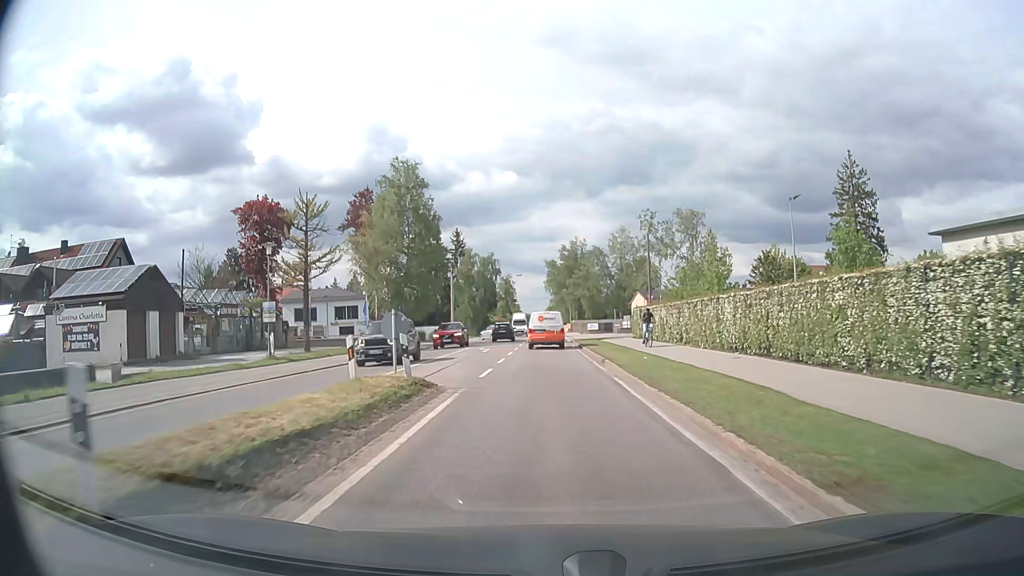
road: secondary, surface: asphalt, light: Day
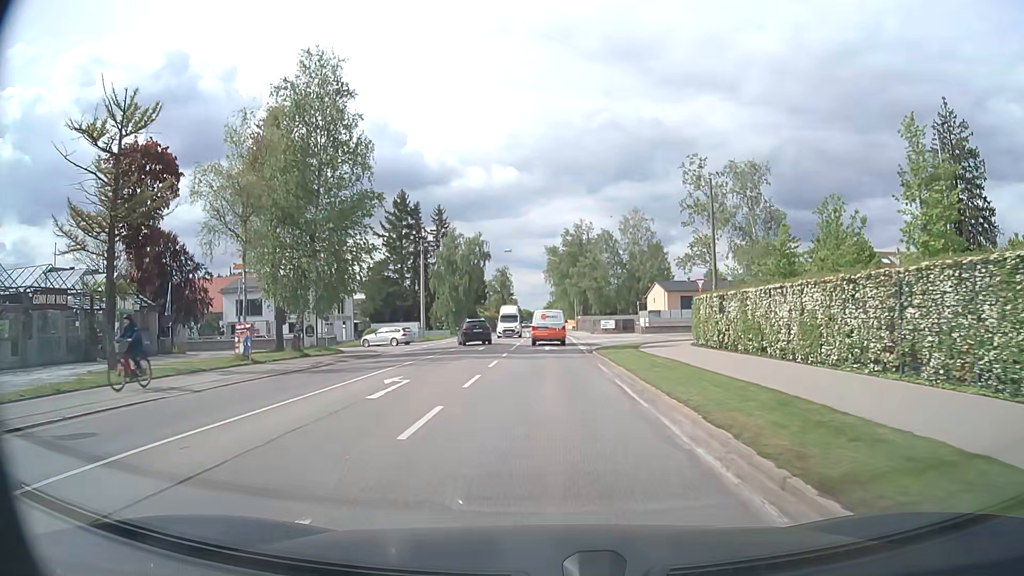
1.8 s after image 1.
(0.0, +21.3) m; 0°
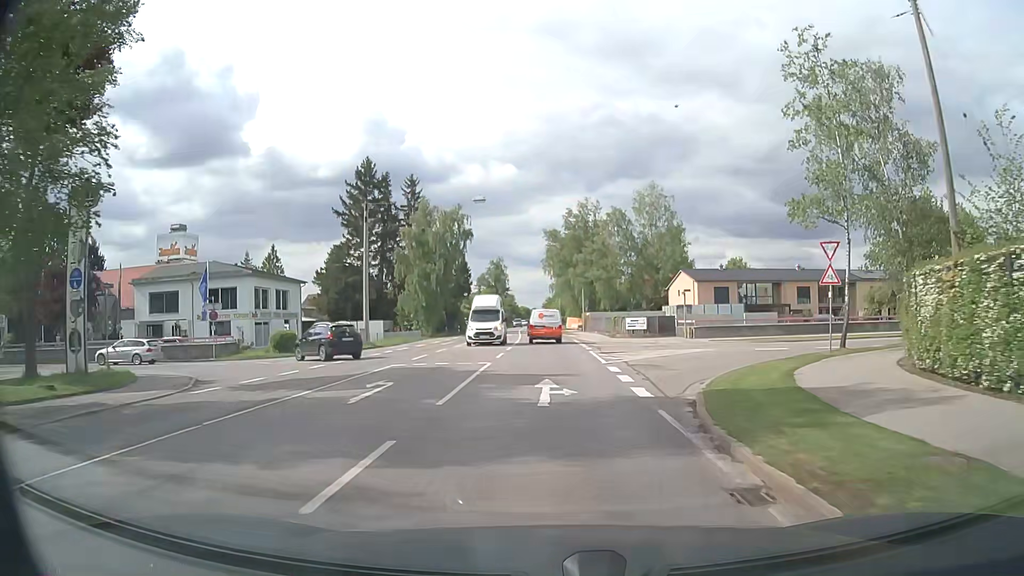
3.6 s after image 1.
(+0.1, +21.1) m; 0°
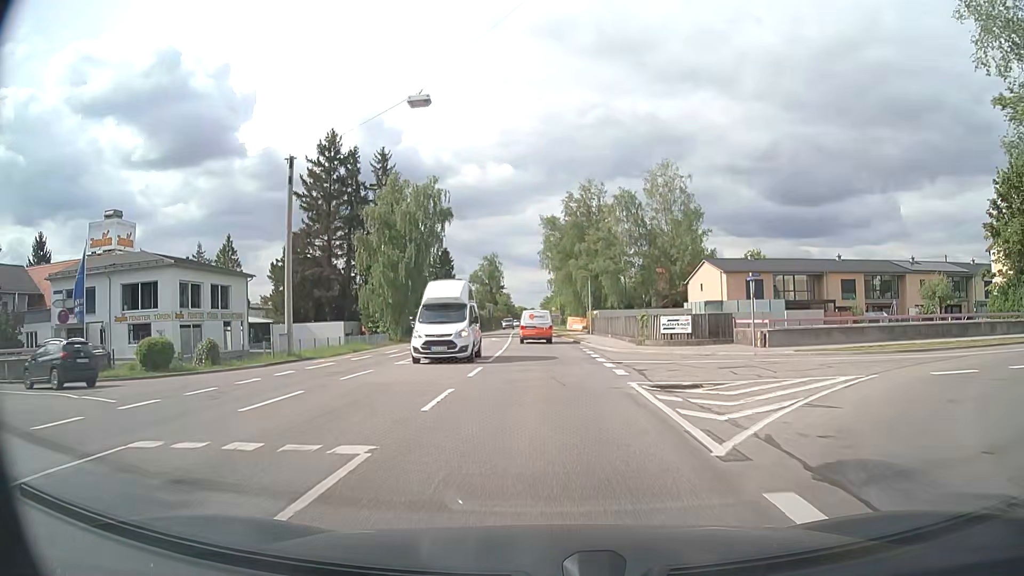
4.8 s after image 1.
(0.0, +14.1) m; 0°
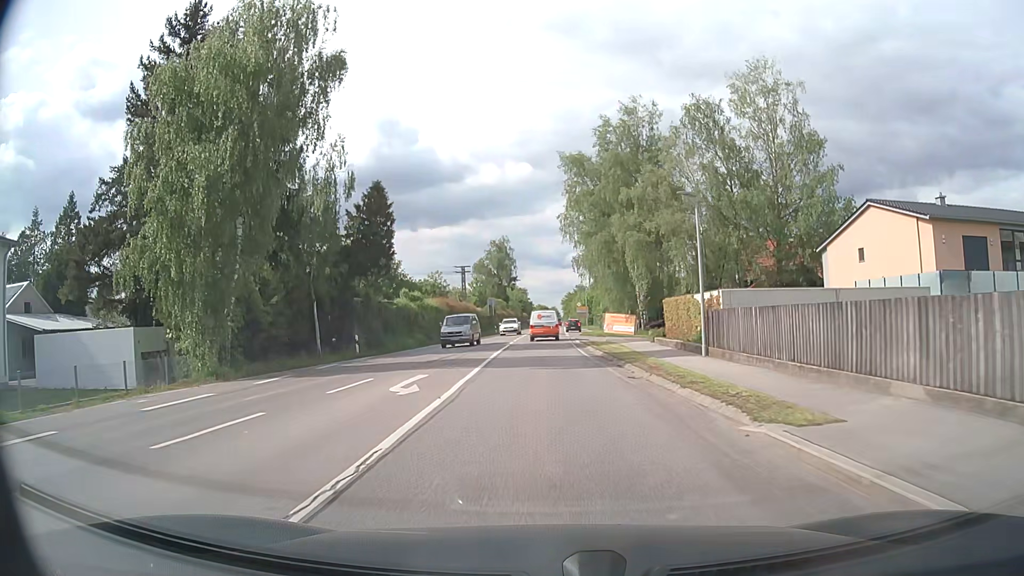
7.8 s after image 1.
(-0.3, +35.5) m; -2°
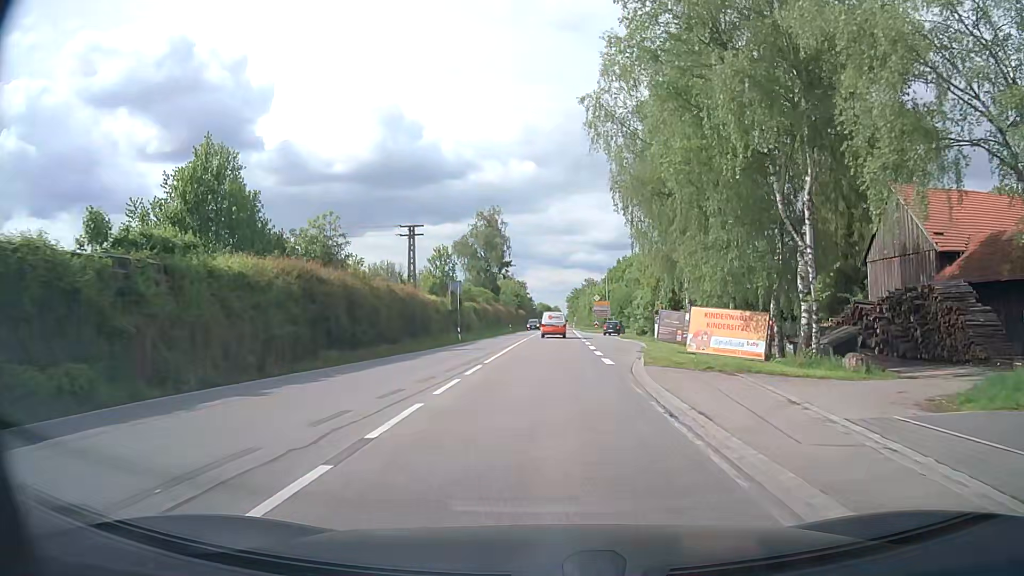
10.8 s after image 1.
(-0.2, +37.3) m; 0°
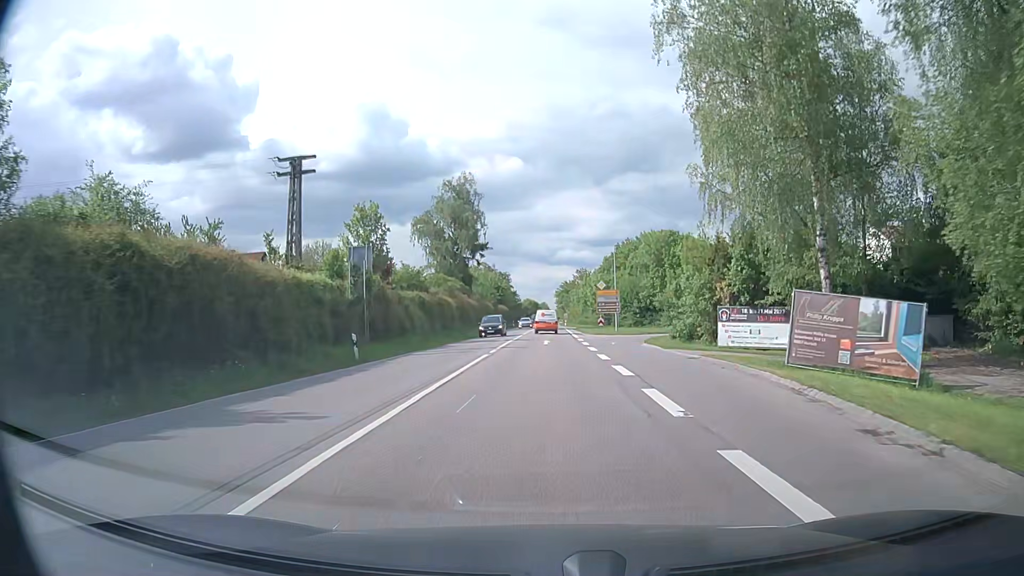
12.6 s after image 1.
(+0.3, +23.5) m; +2°
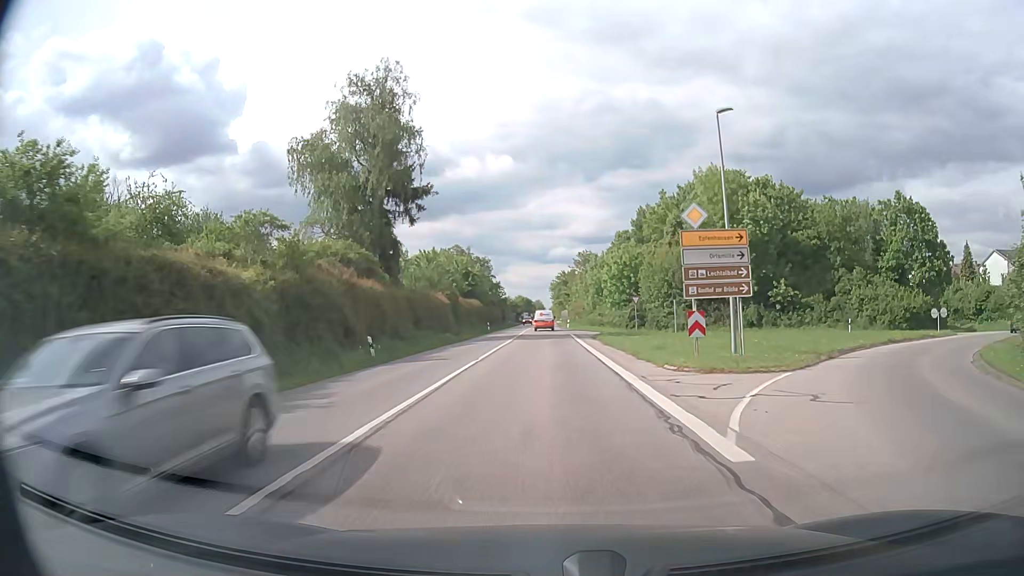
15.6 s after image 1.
(+0.1, +39.9) m; 0°
(0, +10) (0, +20) (0, +30) (0, +40) (0, +50) (0, +60) (0, +70) (0, +80) (0, +90) (0, +100) m
